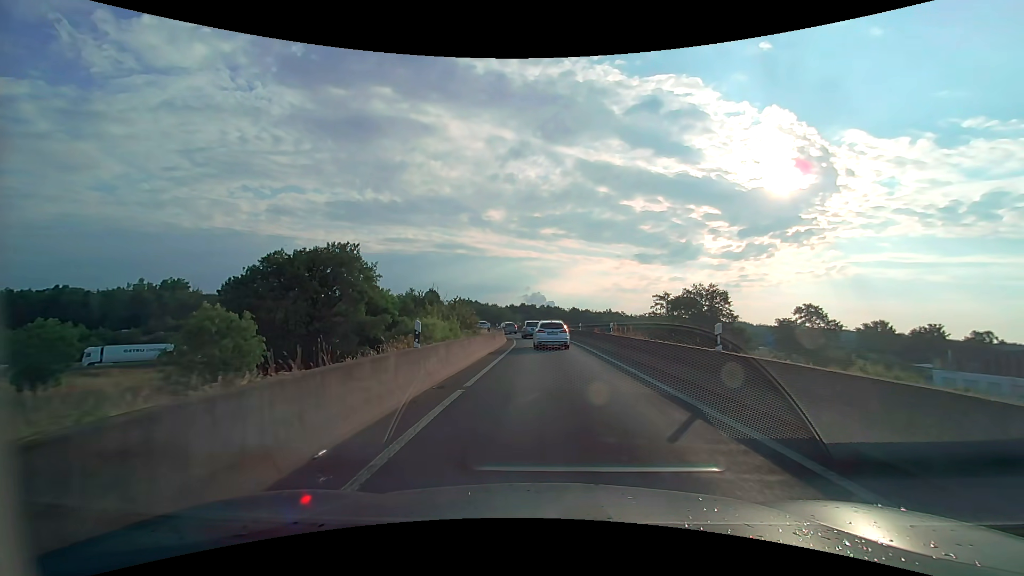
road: motorway_link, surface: asphalt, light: Day
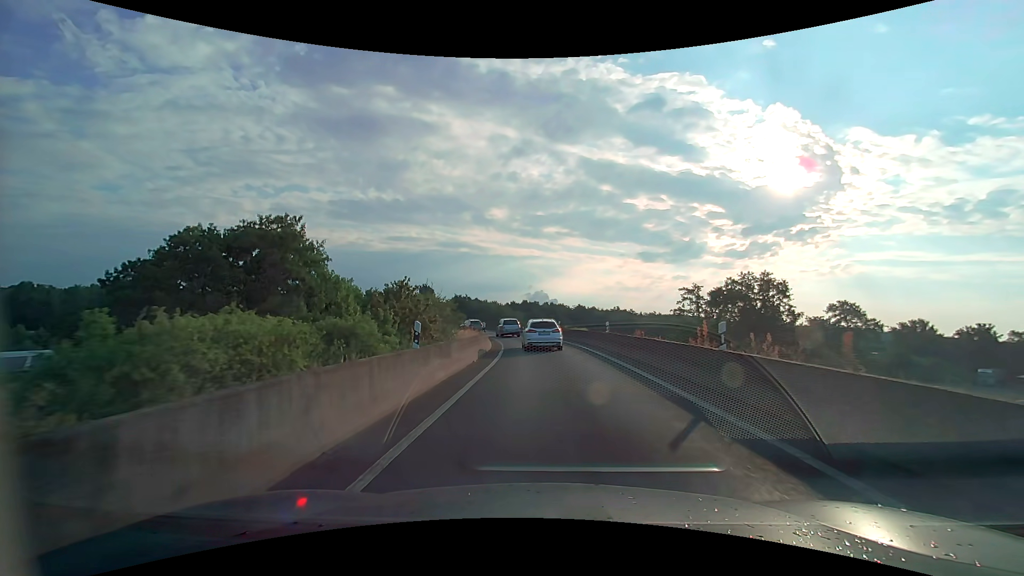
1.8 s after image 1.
(-0.1, +15.4) m; 0°
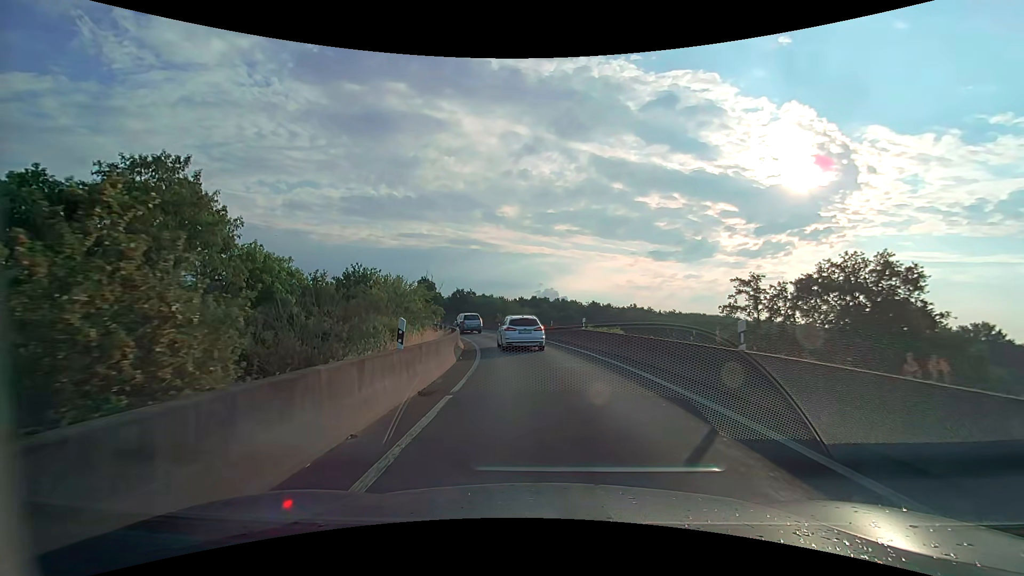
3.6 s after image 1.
(-0.2, +16.0) m; -1°
(0, +10) (-1, +20) (-2, +30) (-5, +40) (-9, +49) (-13, +58) (-19, +66) (-26, +73) (-34, +79) (-43, +84) m
